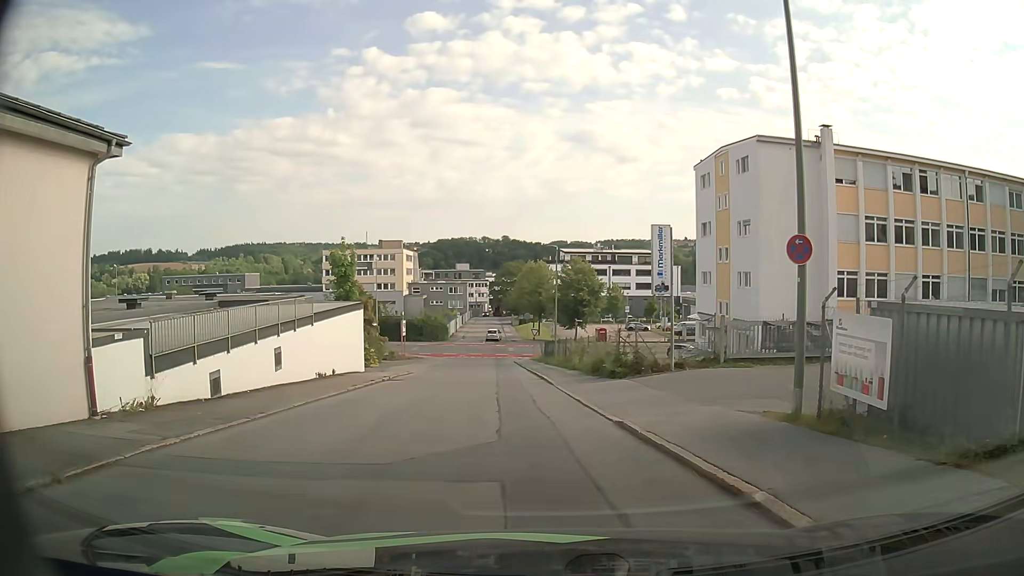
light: Day
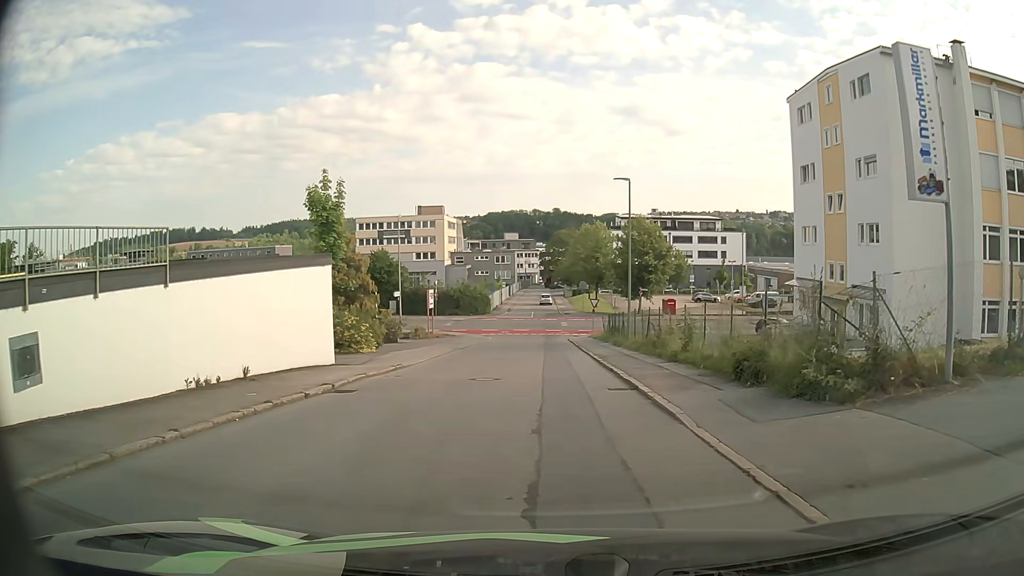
(-0.8, +13.4) m; -4°
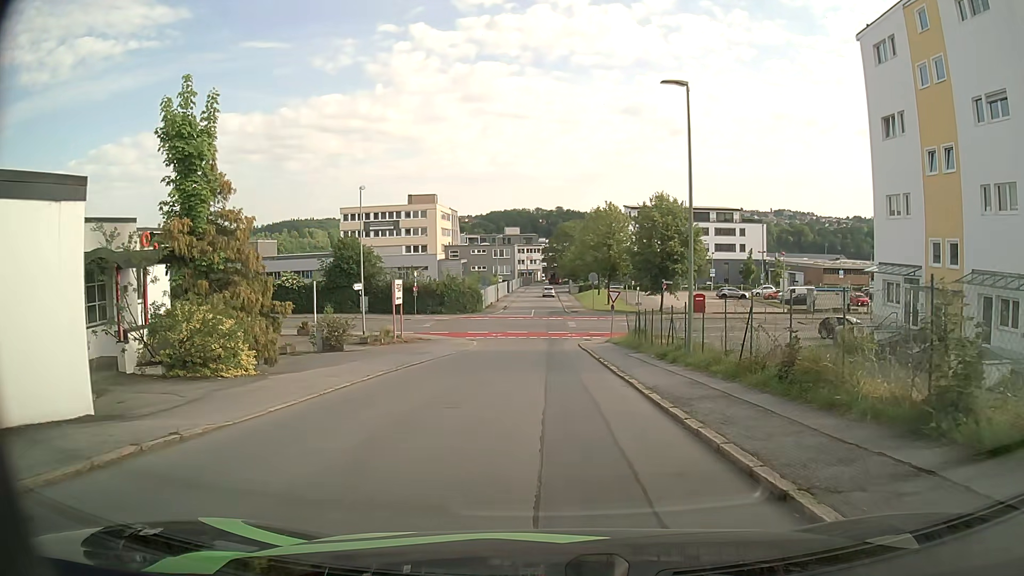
(-0.2, +13.2) m; -2°
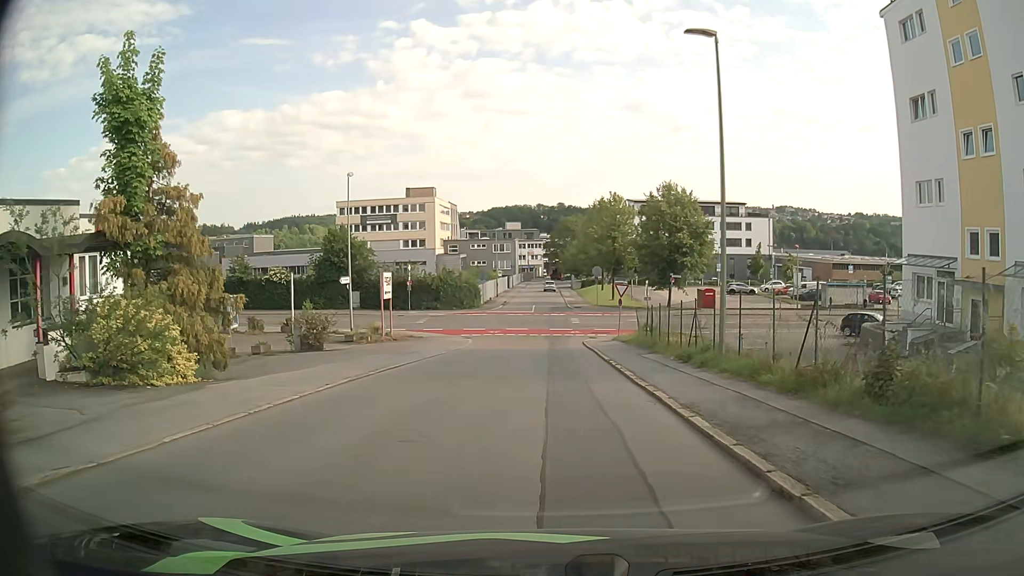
(0.0, +3.3) m; +1°
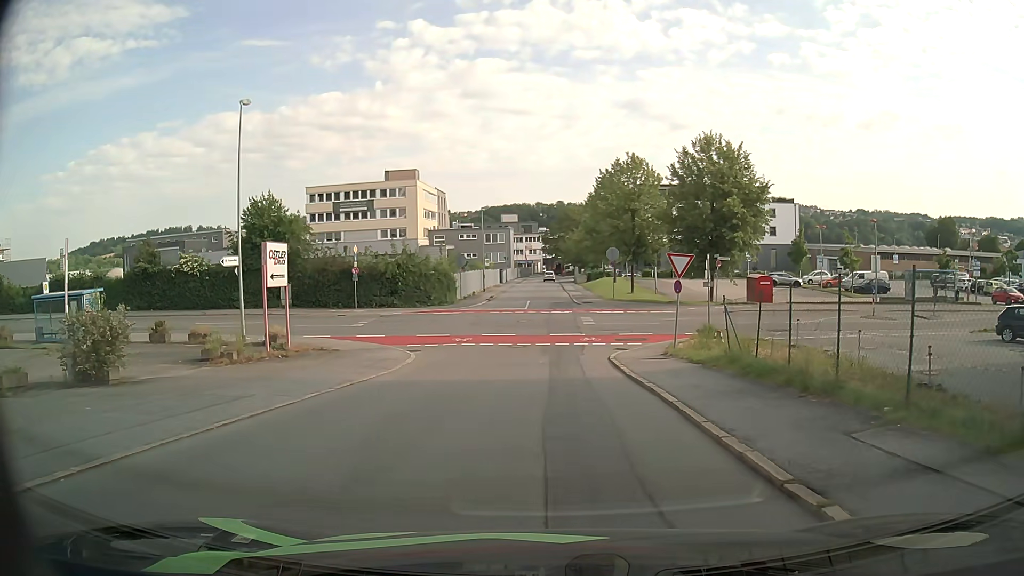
(-0.1, +16.1) m; 0°
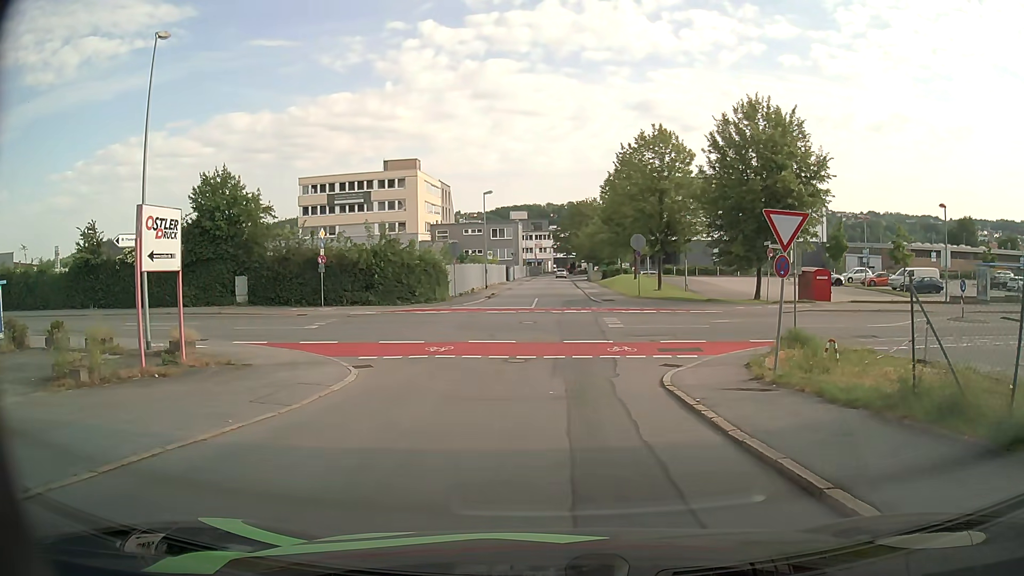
(-0.1, +8.1) m; -1°
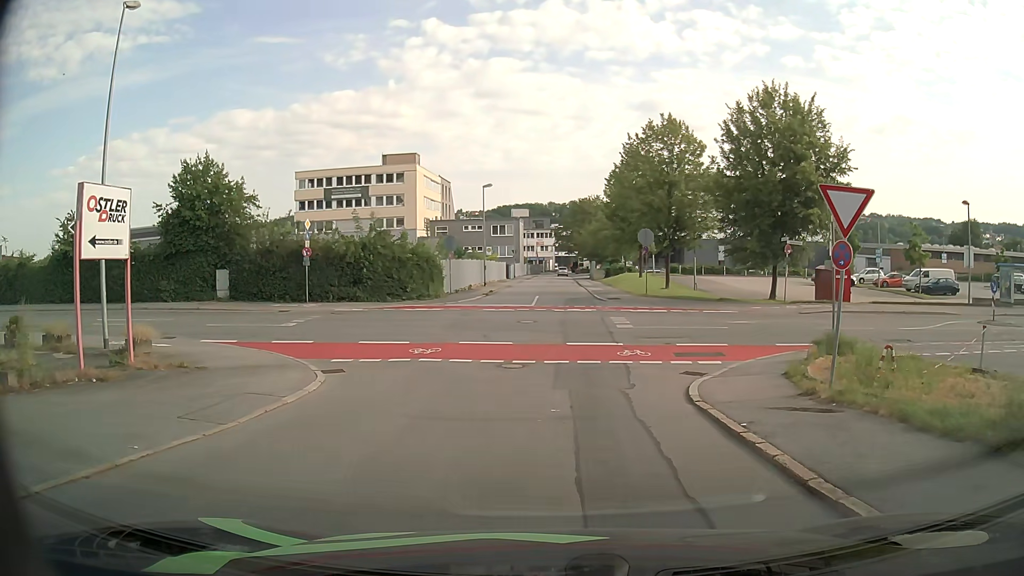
(0.0, +2.4) m; 0°
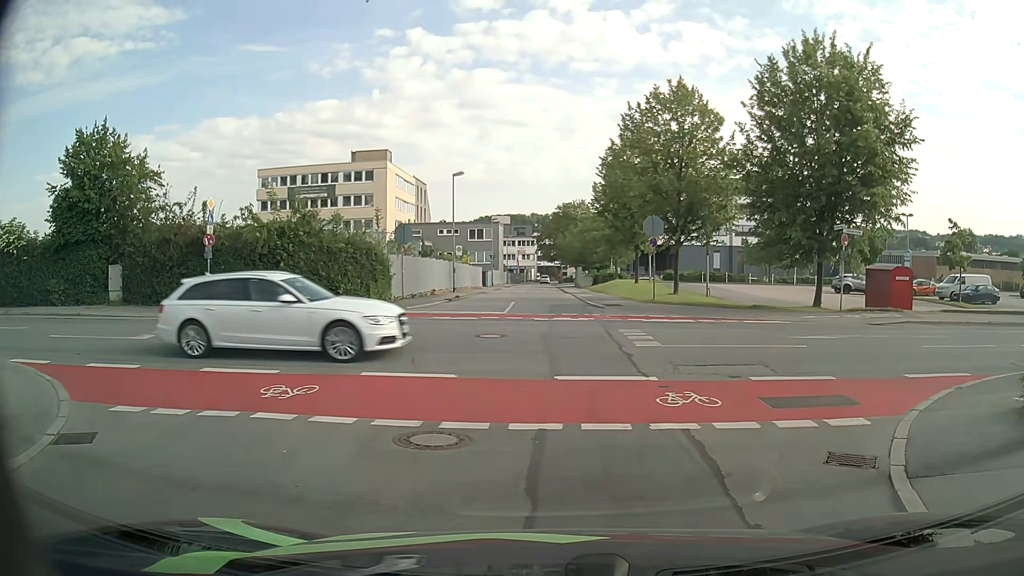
(+0.1, +8.1) m; +2°
